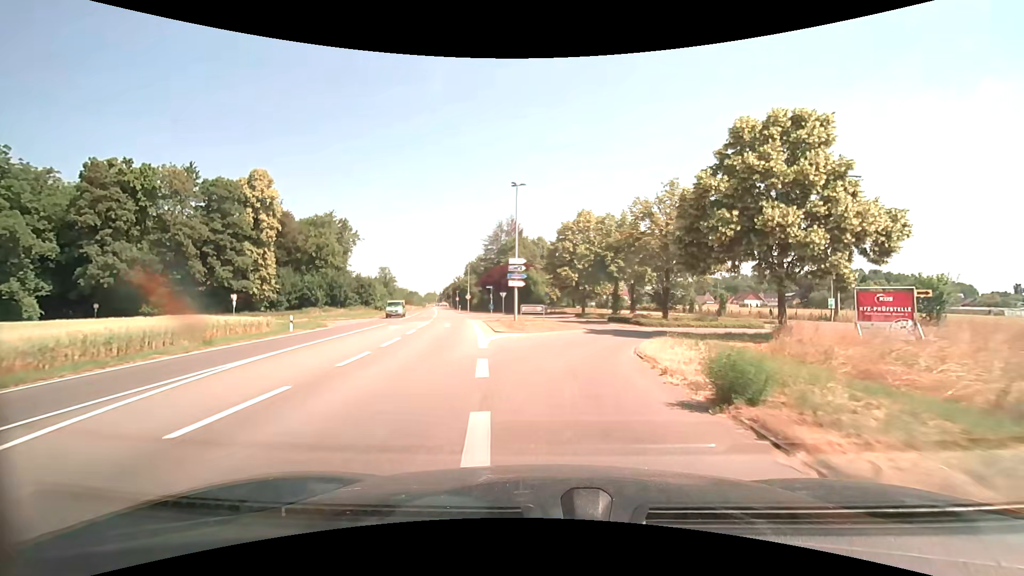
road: secondary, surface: asphalt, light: Day
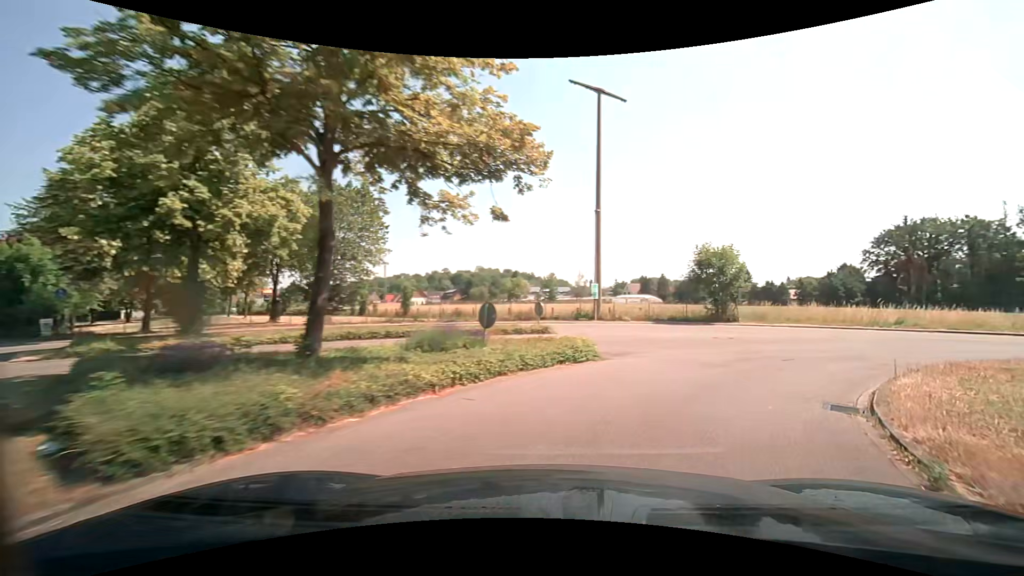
(+5.8, +26.9) m; +37°
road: unclassified
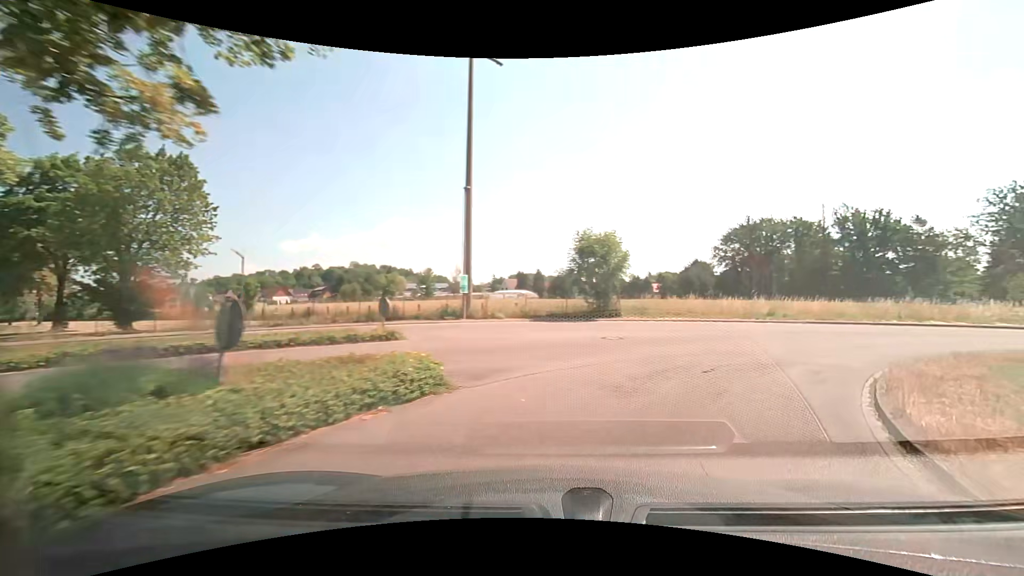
(+0.6, +4.9) m; +15°
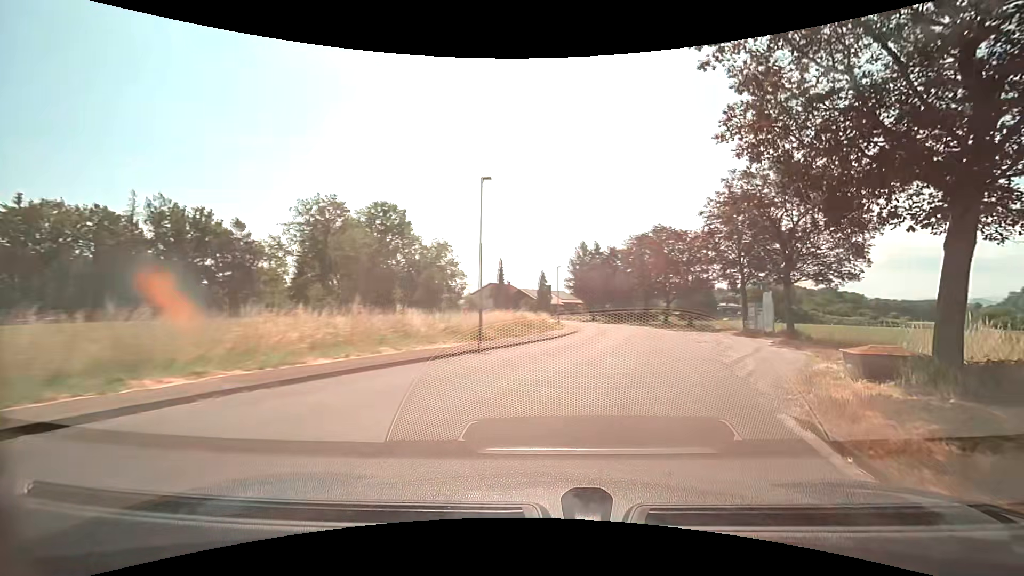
(+13.9, +19.8) m; +67°
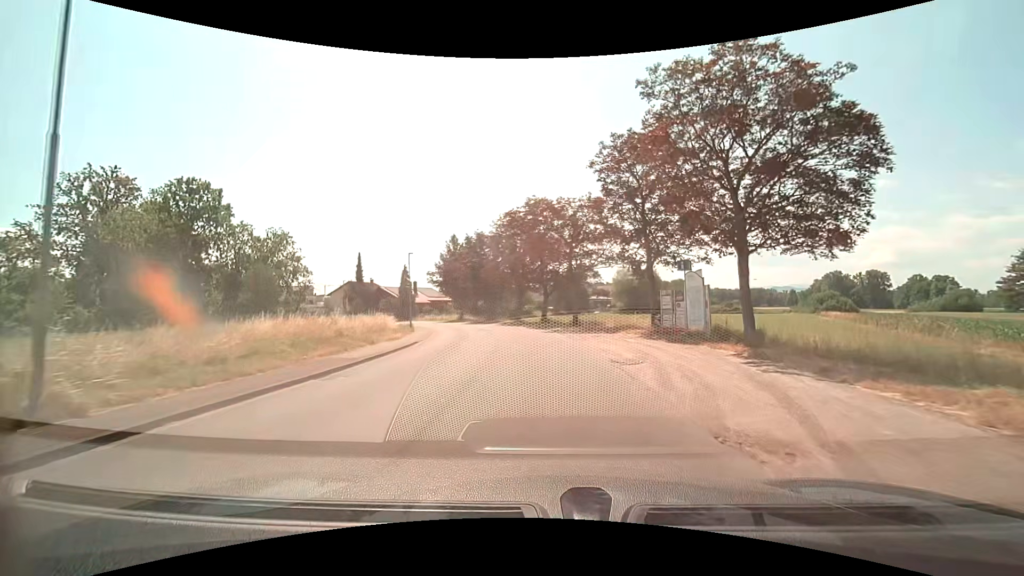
(+2.0, +12.1) m; +13°
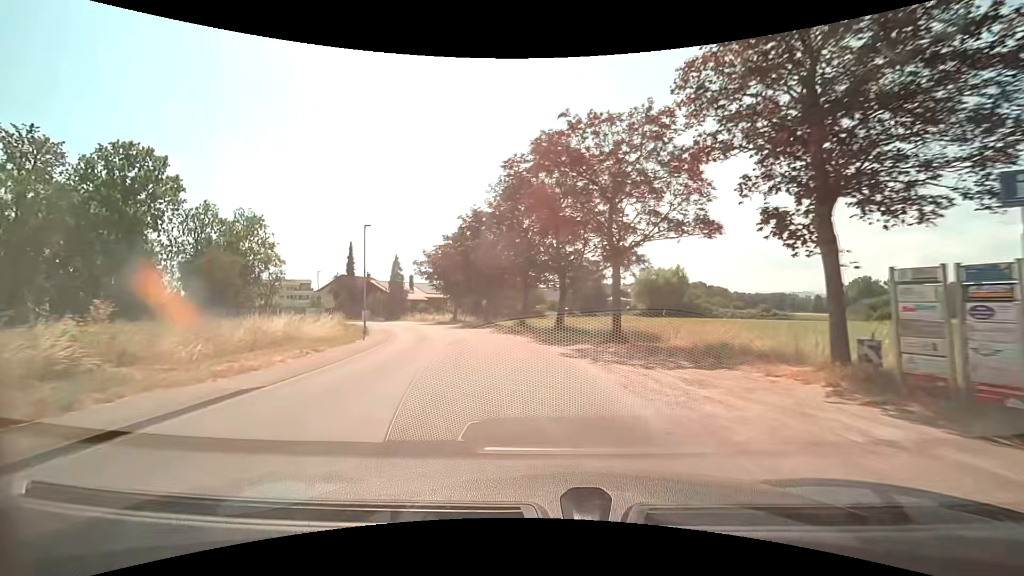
(-0.1, +13.4) m; -2°
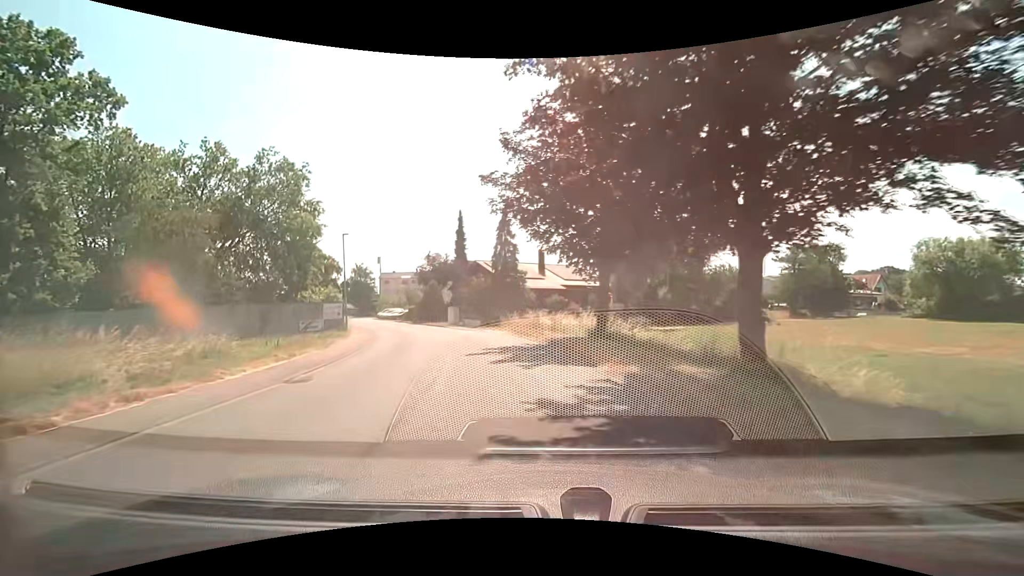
(-5.1, +34.4) m; -19°
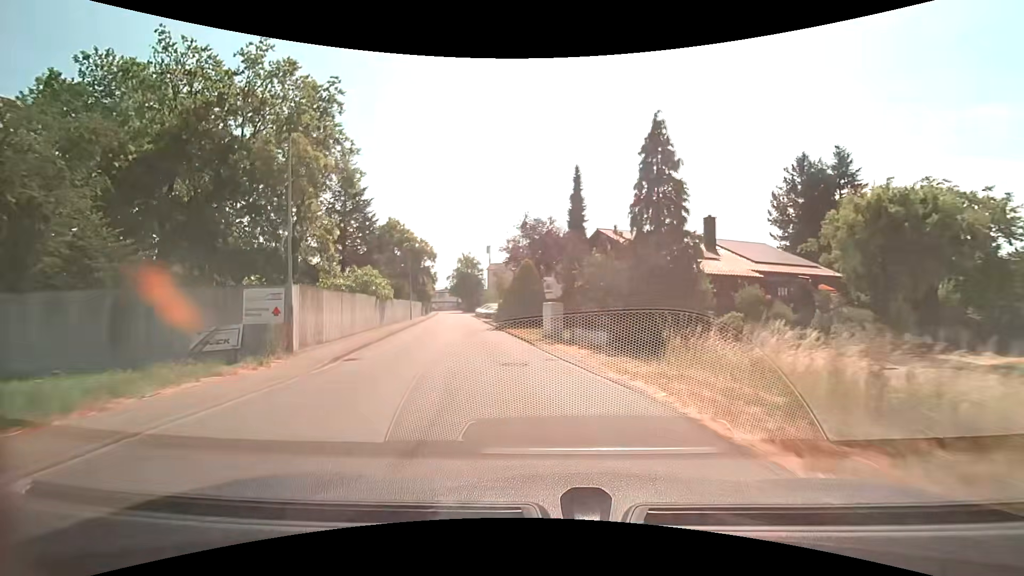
(-2.4, +20.8) m; -13°
(-1, +10) (-2, +20) (-4, +30) (-6, +40) (-8, +49) (-10, +59) (-11, +69) (-13, +79) (-15, +89) (-17, +98) m
